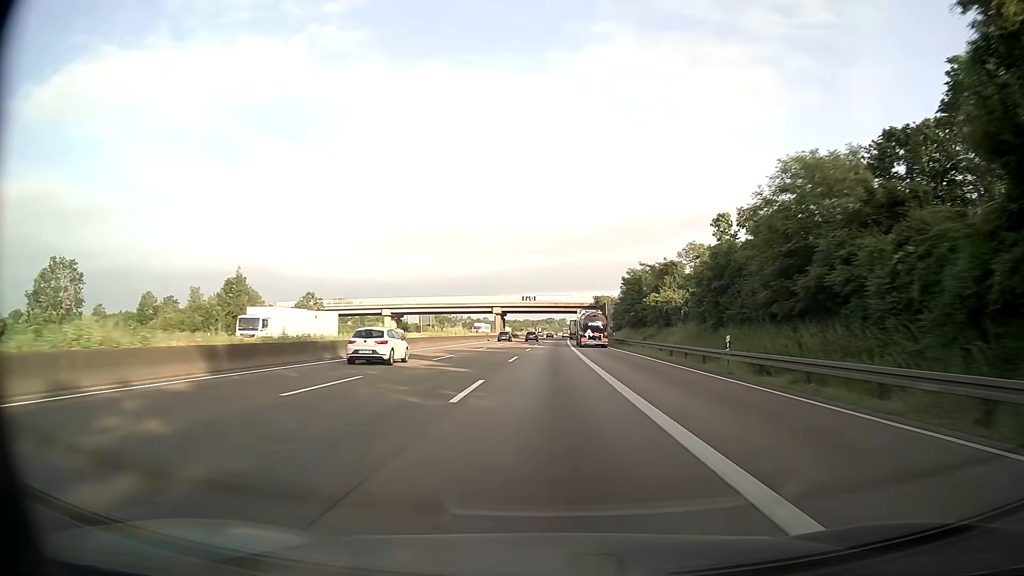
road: motorway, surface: asphalt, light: Day
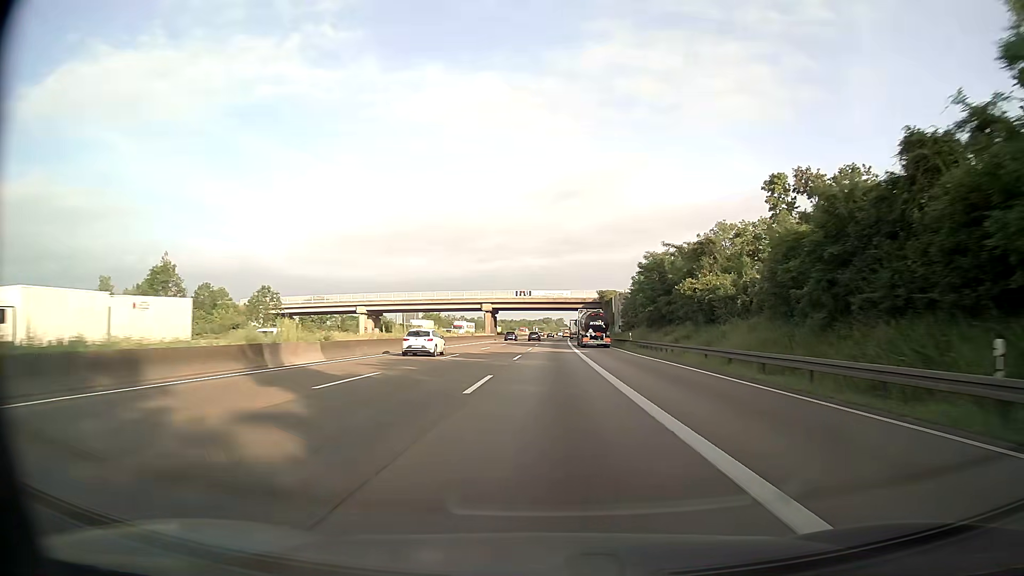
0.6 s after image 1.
(0.0, +16.1) m; 0°
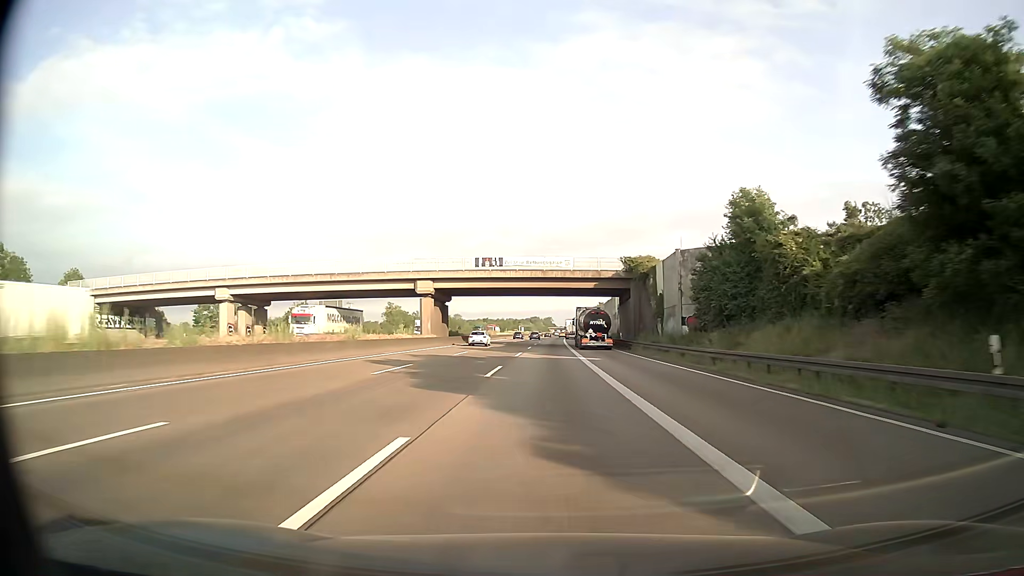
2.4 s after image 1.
(+0.5, +48.4) m; +1°
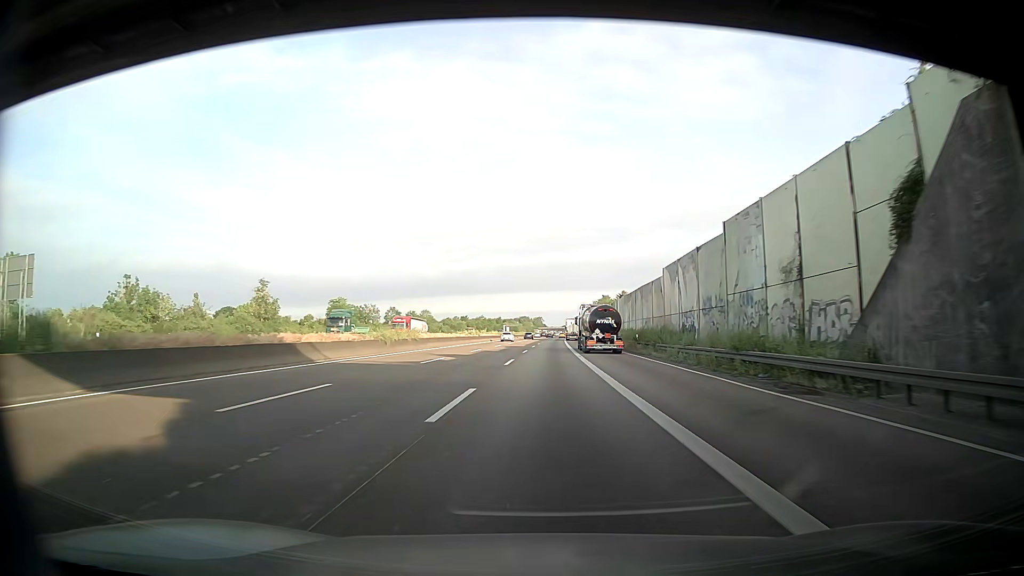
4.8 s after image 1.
(+0.6, +64.5) m; +1°
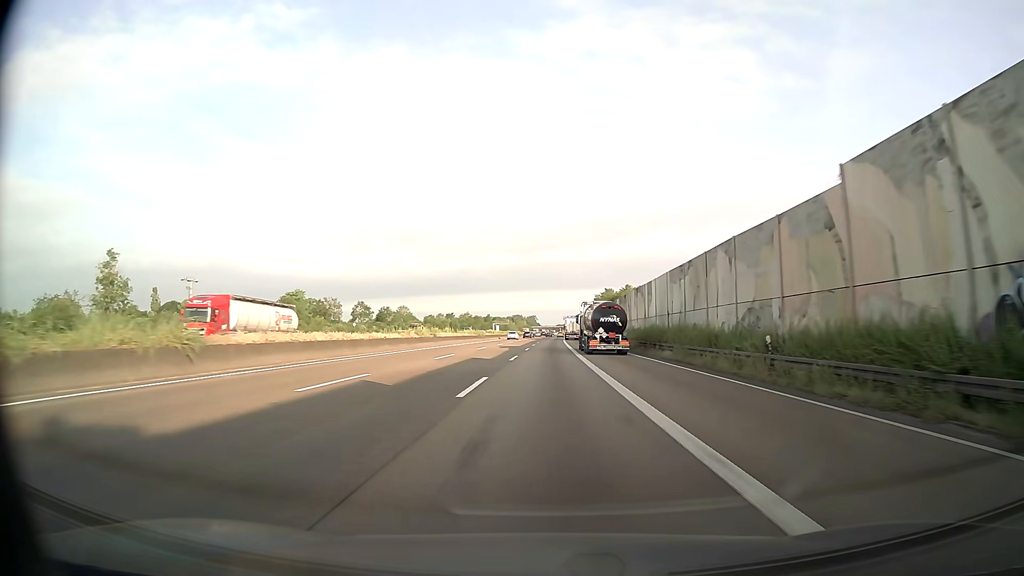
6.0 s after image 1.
(+0.1, +32.2) m; 0°
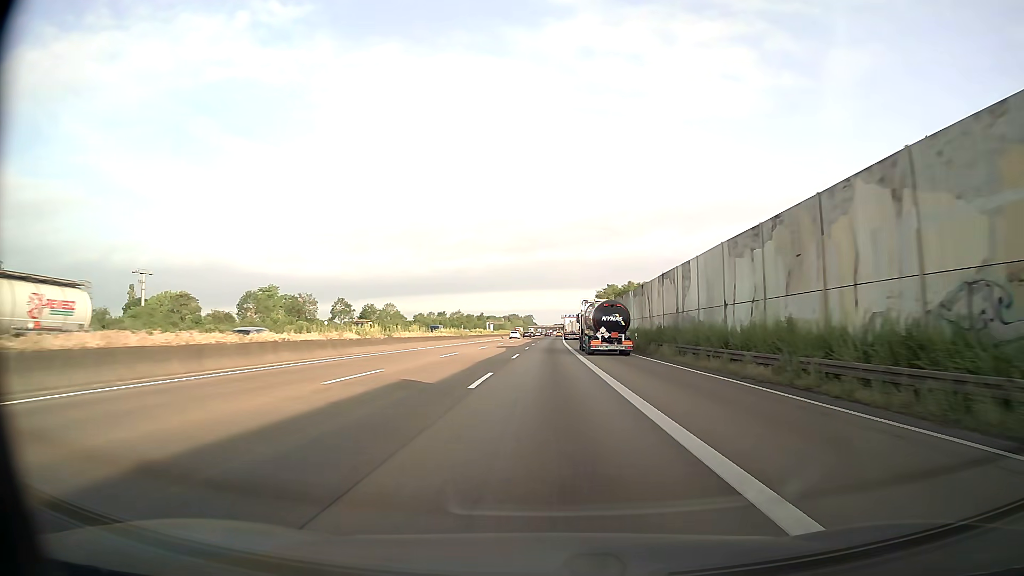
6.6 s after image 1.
(0.0, +16.1) m; 0°
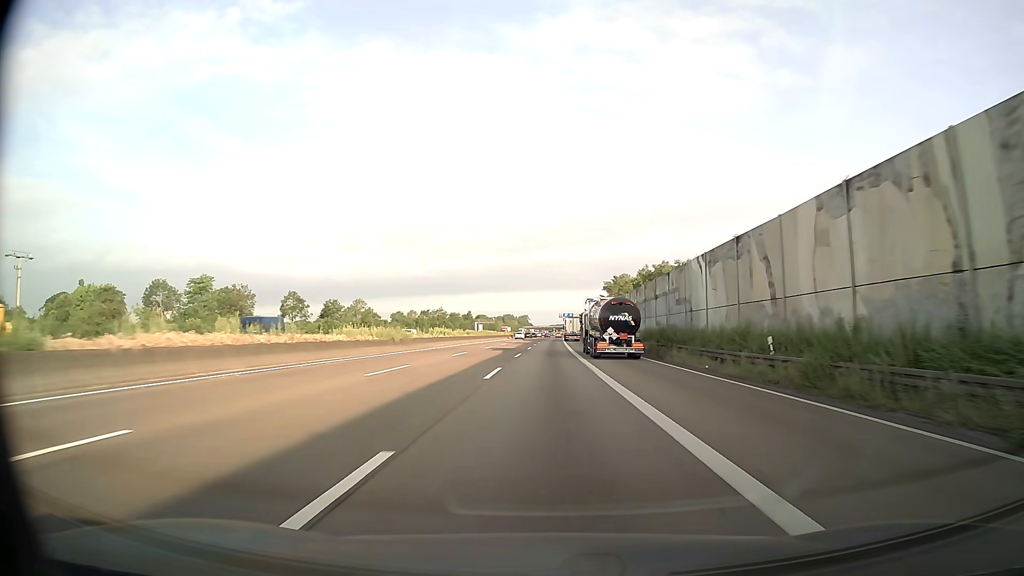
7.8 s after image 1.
(+0.1, +32.3) m; 0°
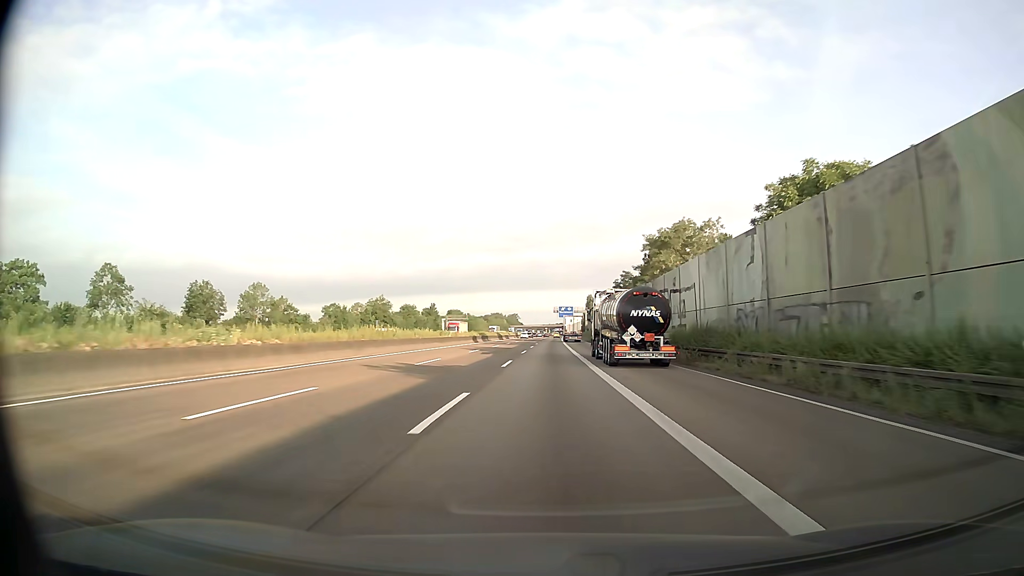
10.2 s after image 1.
(+0.4, +64.6) m; +1°
(0, +10) (0, +20) (0, +30) (0, +40) (0, +50) (0, +60) (0, +70) (+1, +80) (+1, +90) (+1, +100) m
